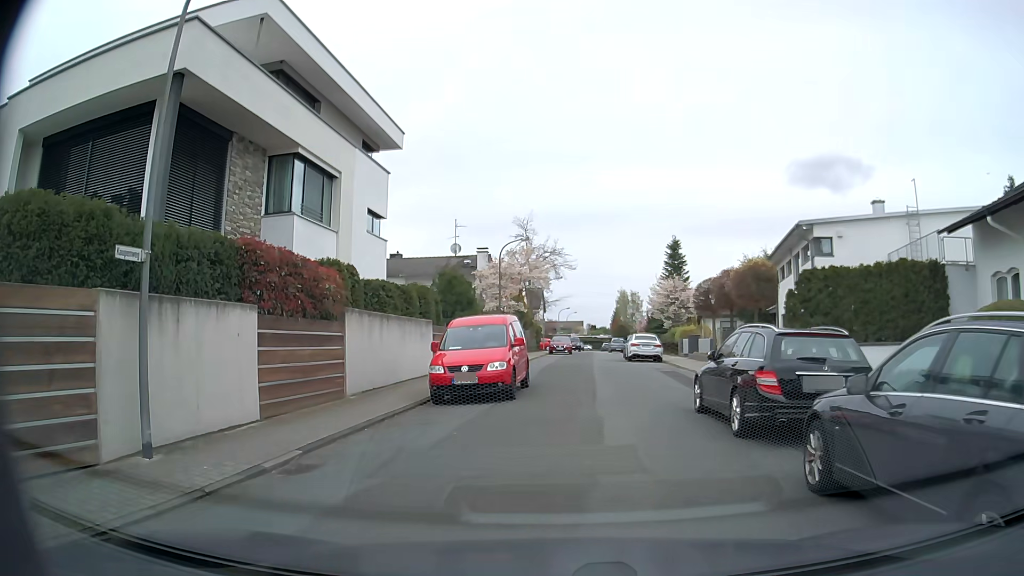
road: residential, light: Day
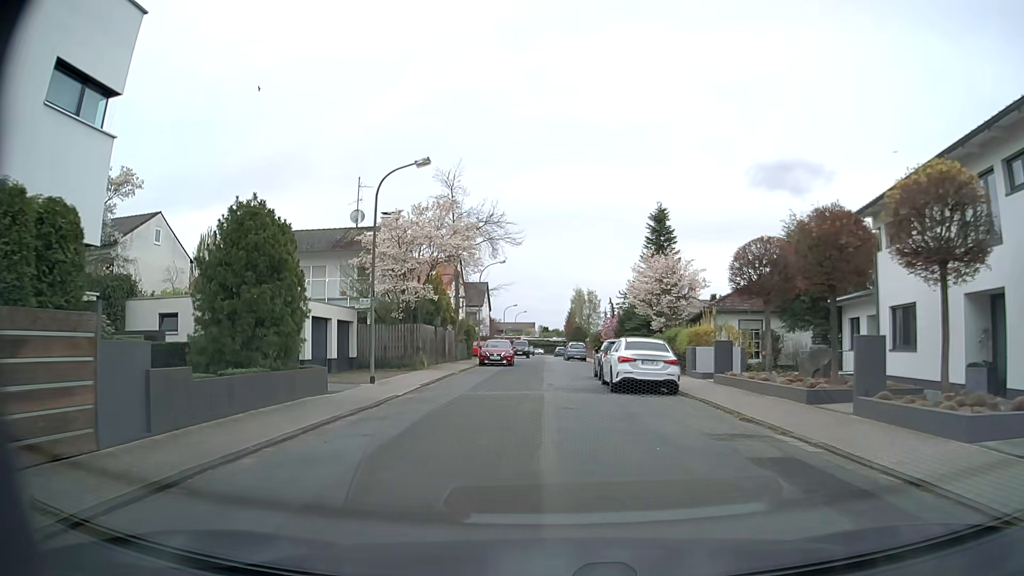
(+1.1, +17.5) m; +5°
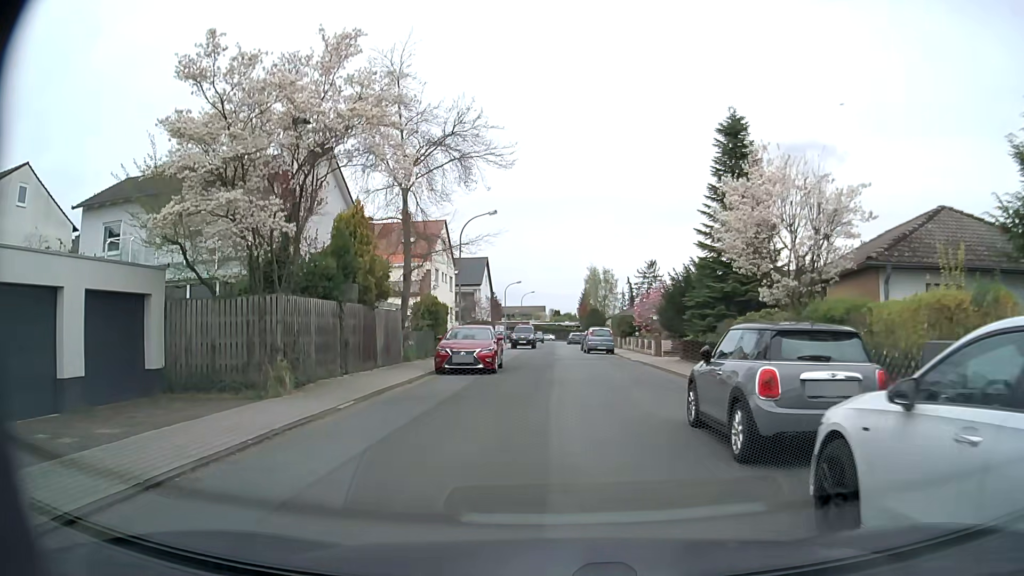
(-0.2, +16.6) m; -2°
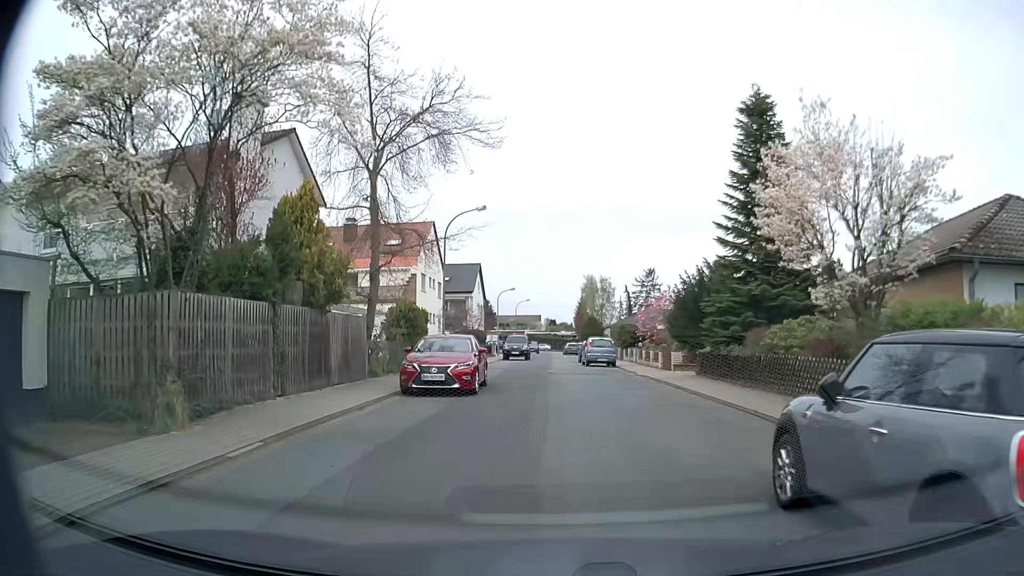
(0.0, +4.0) m; +1°
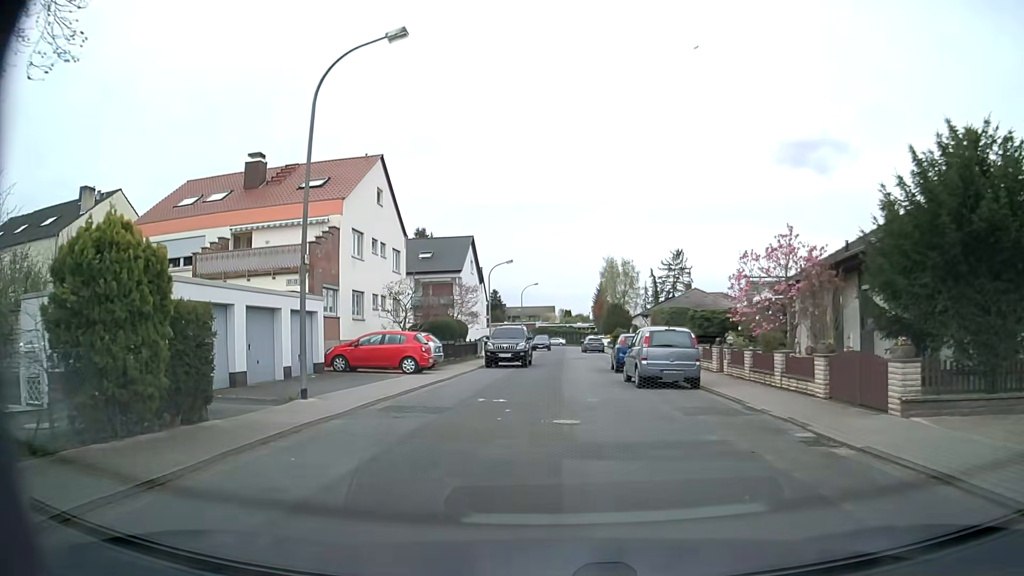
(+0.1, +19.5) m; -1°
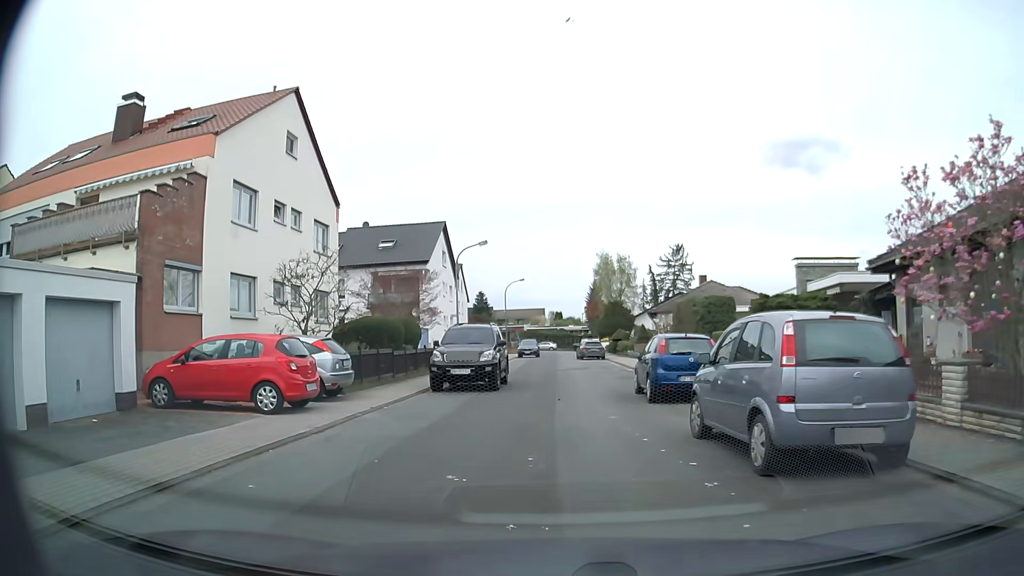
(0.0, +11.2) m; -1°
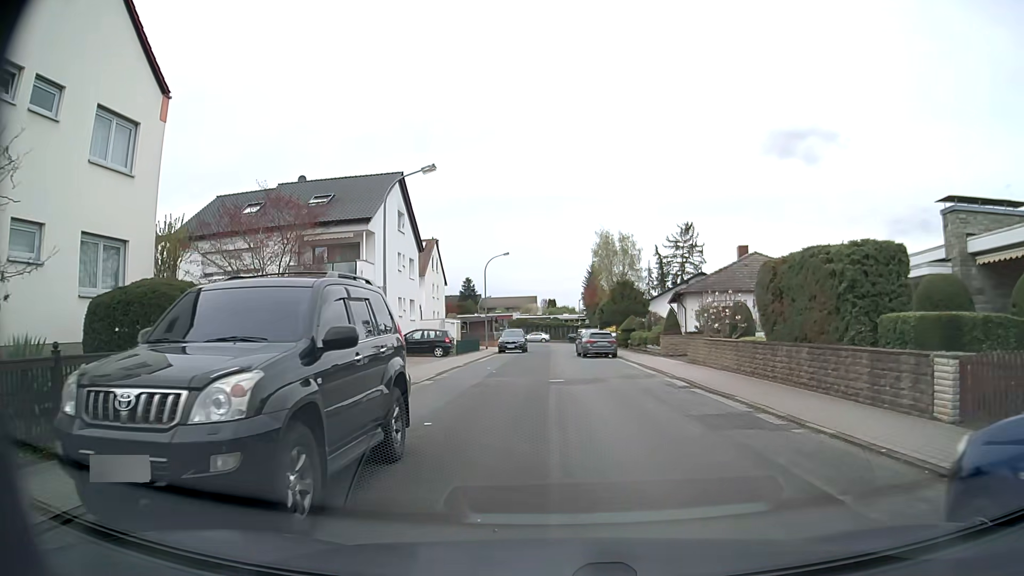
(+0.3, +14.3) m; +2°
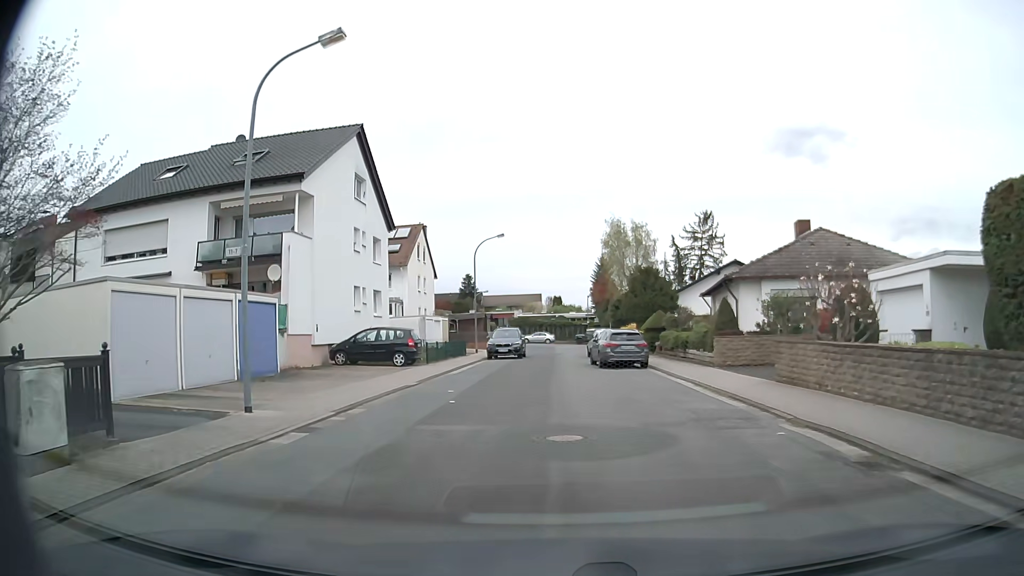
(-0.1, +10.3) m; -1°
